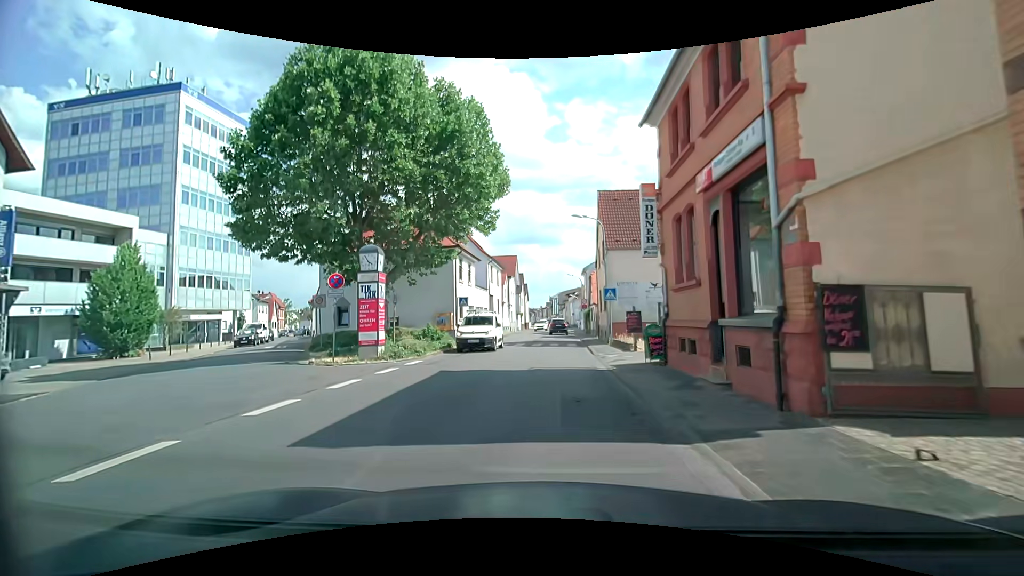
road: tertiary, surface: asphalt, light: Day
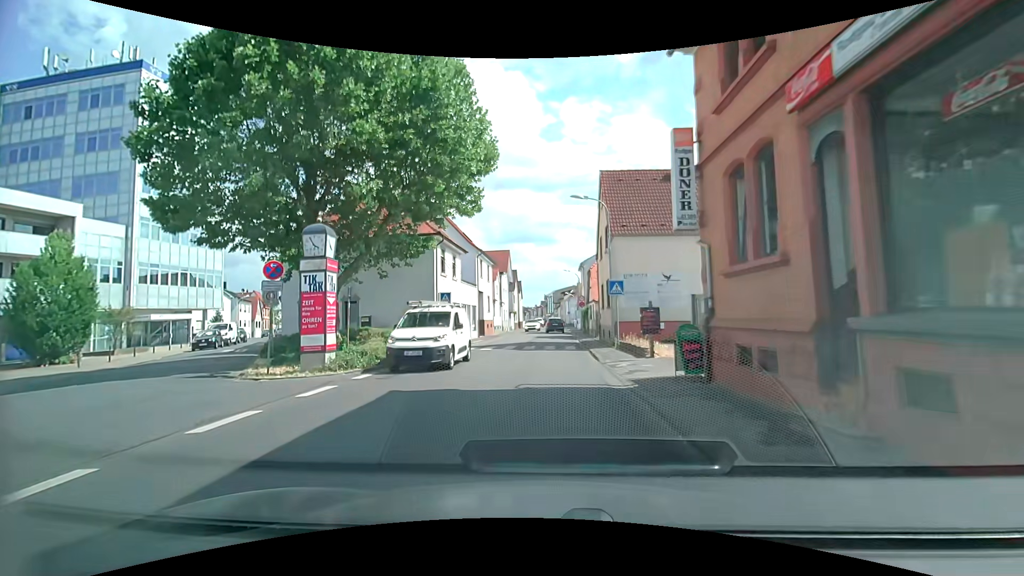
(0.0, +4.1) m; 0°
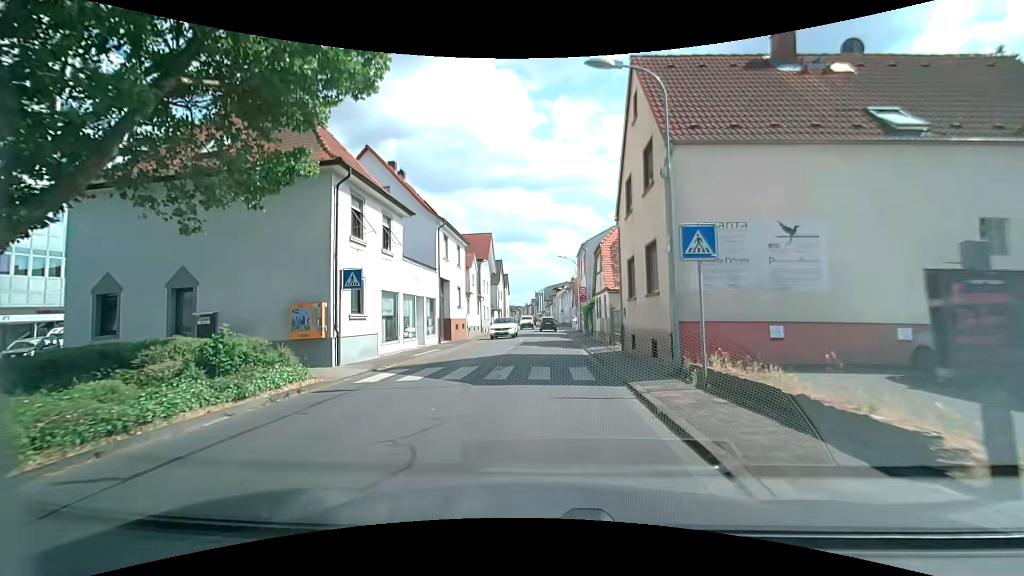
(+0.1, +12.3) m; +1°
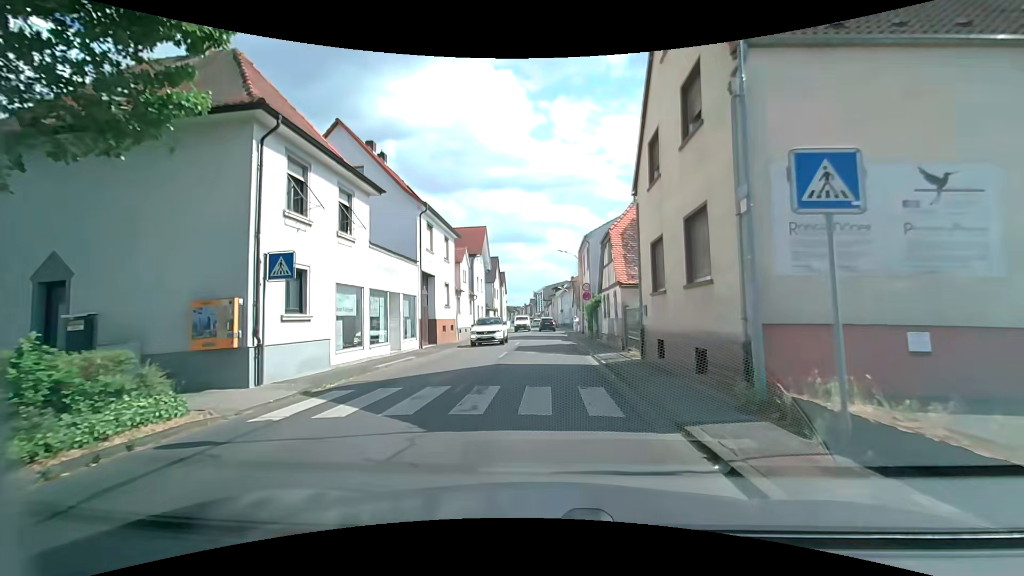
(0.0, +4.1) m; 0°
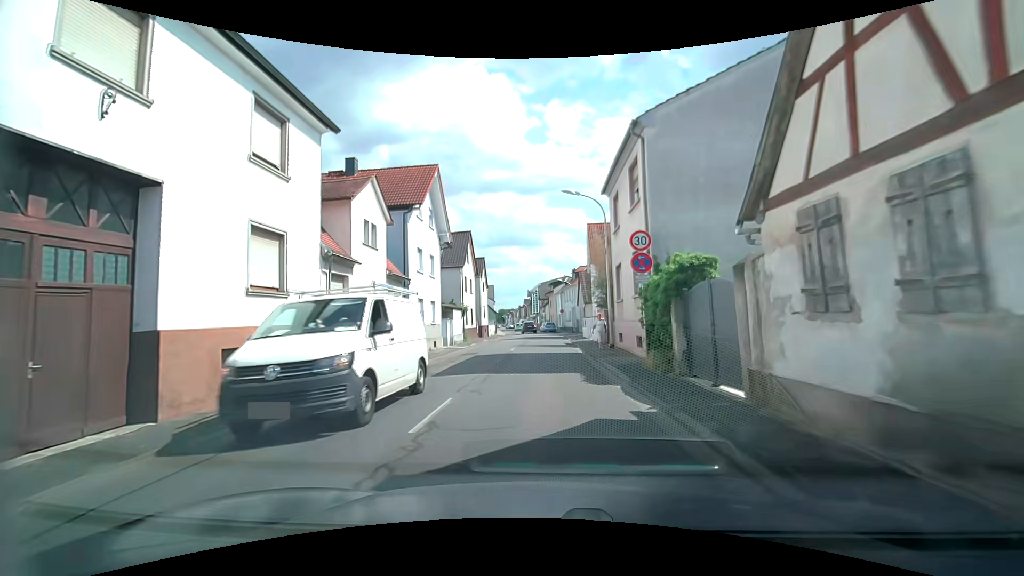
(+0.2, +20.6) m; +1°
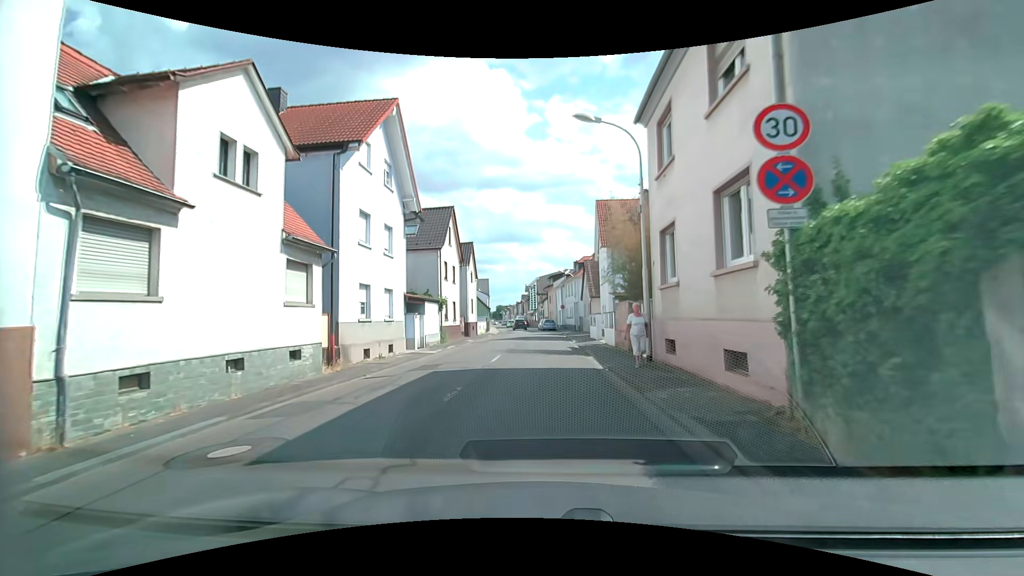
(-0.1, +8.2) m; -1°
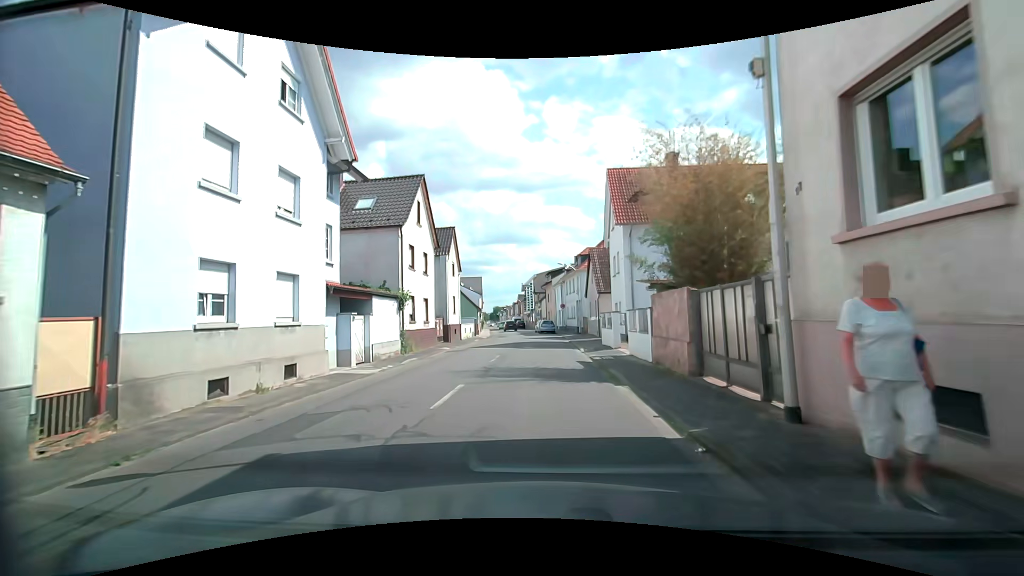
(+0.1, +8.2) m; +1°
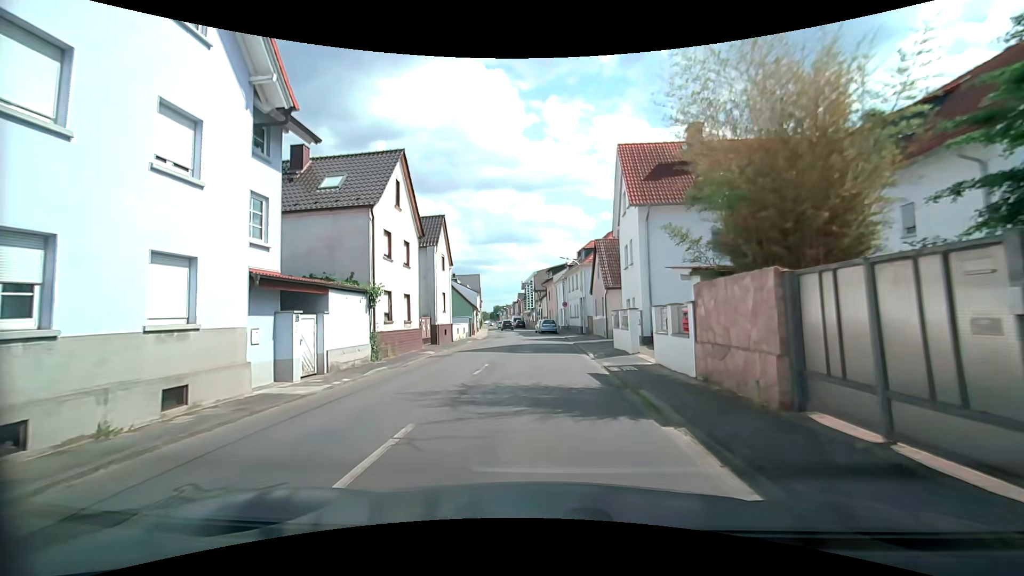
(0.0, +4.1) m; 0°
(0, +10) (0, +20) (0, +30) (-1, +40) (-2, +50) (-3, +60) (-4, +70) (-4, +80) (-5, +90) (-7, +100) m
